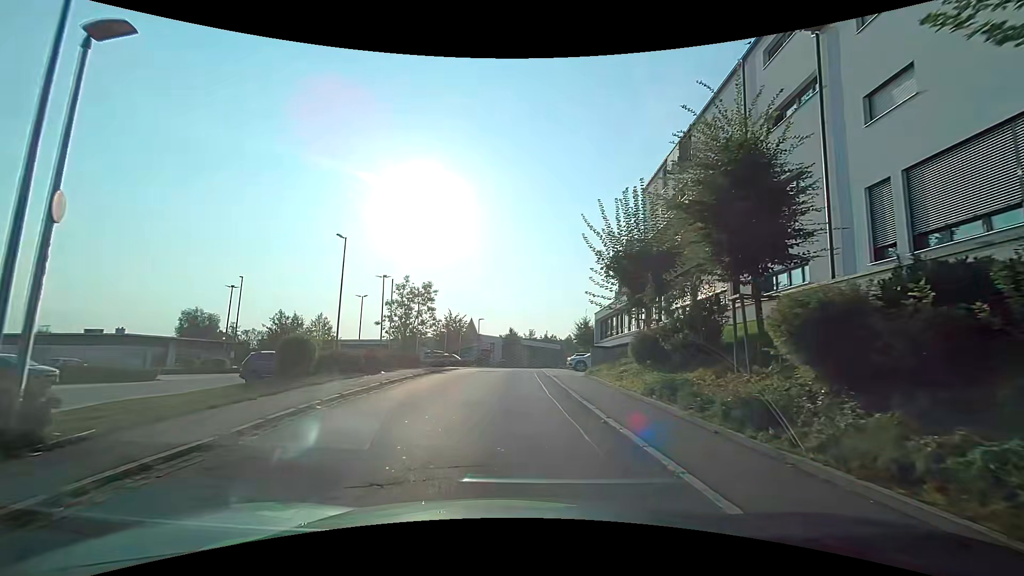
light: Day
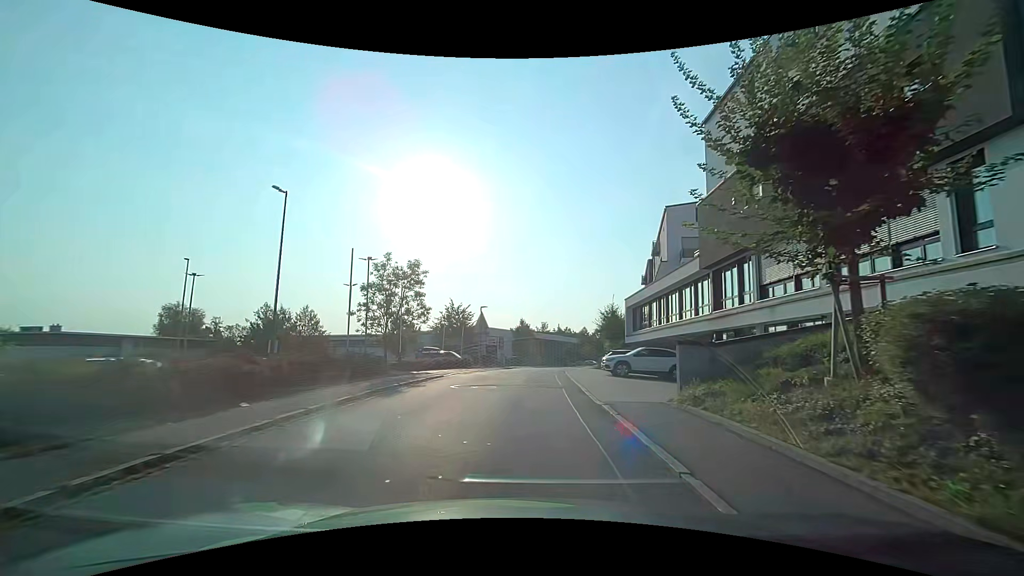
(-0.1, +11.2) m; -1°
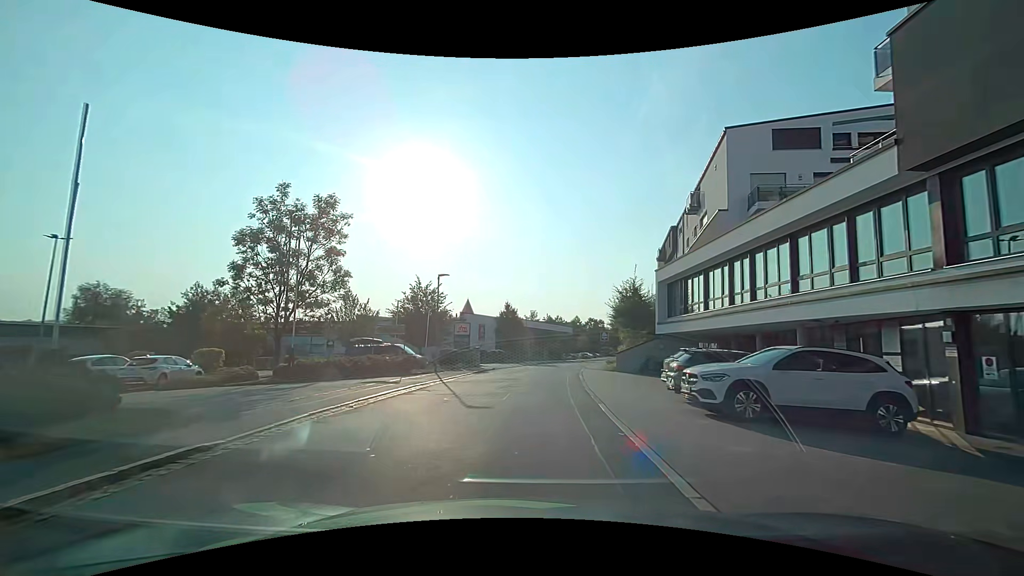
(+0.2, +15.4) m; +2°
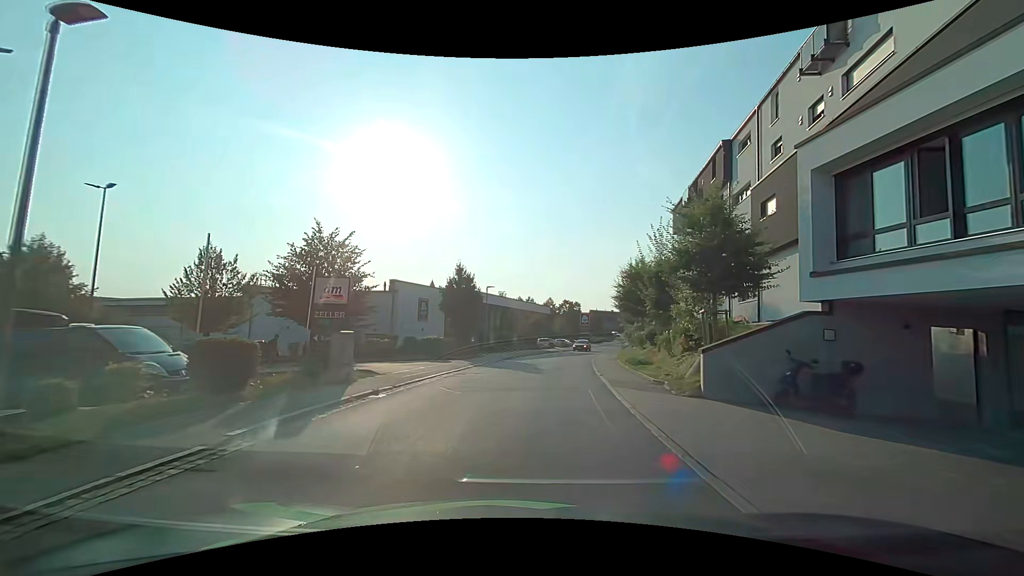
(+0.3, +20.1) m; +3°
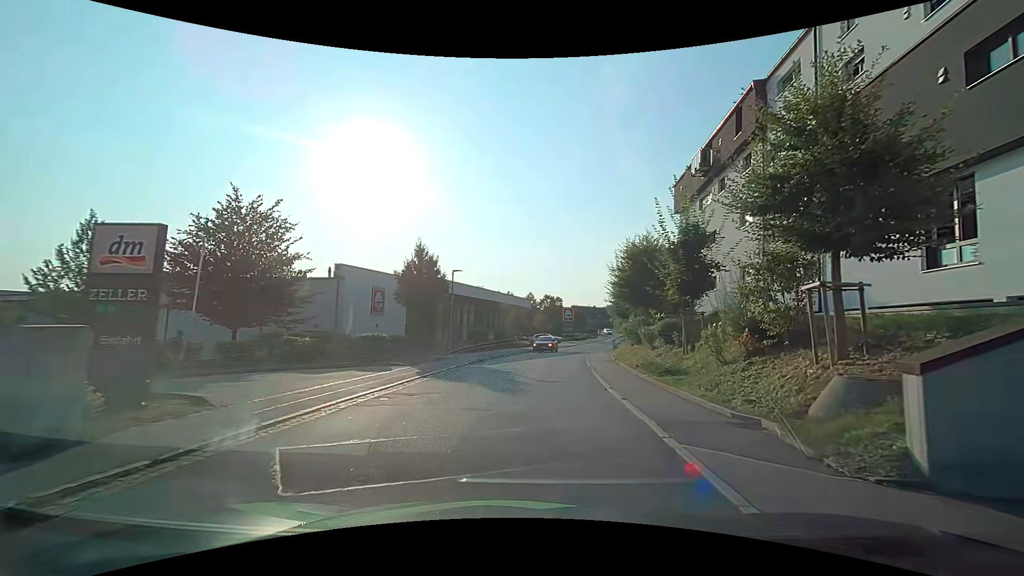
(+0.2, +7.4) m; +2°
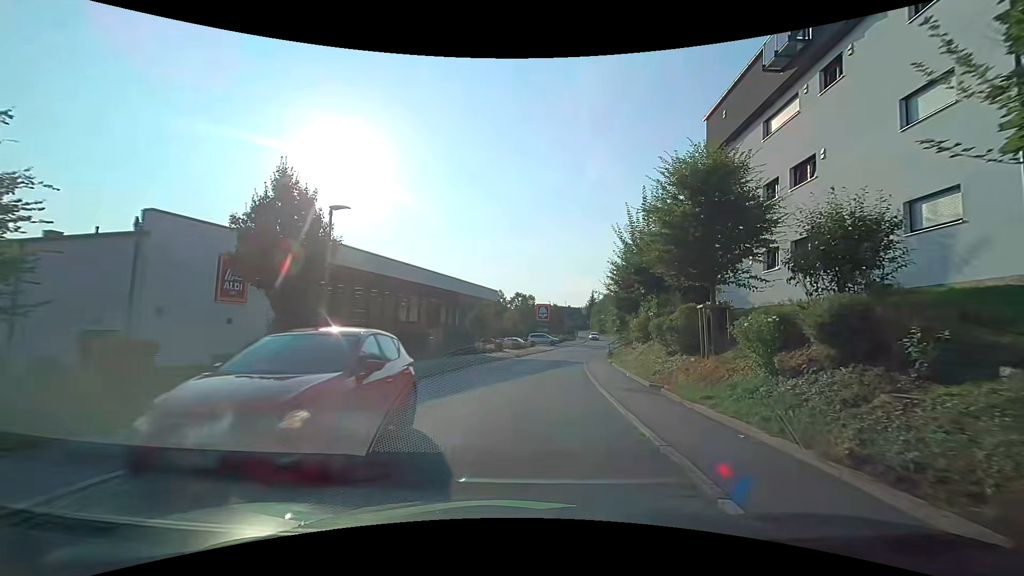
(+0.5, +14.5) m; +3°
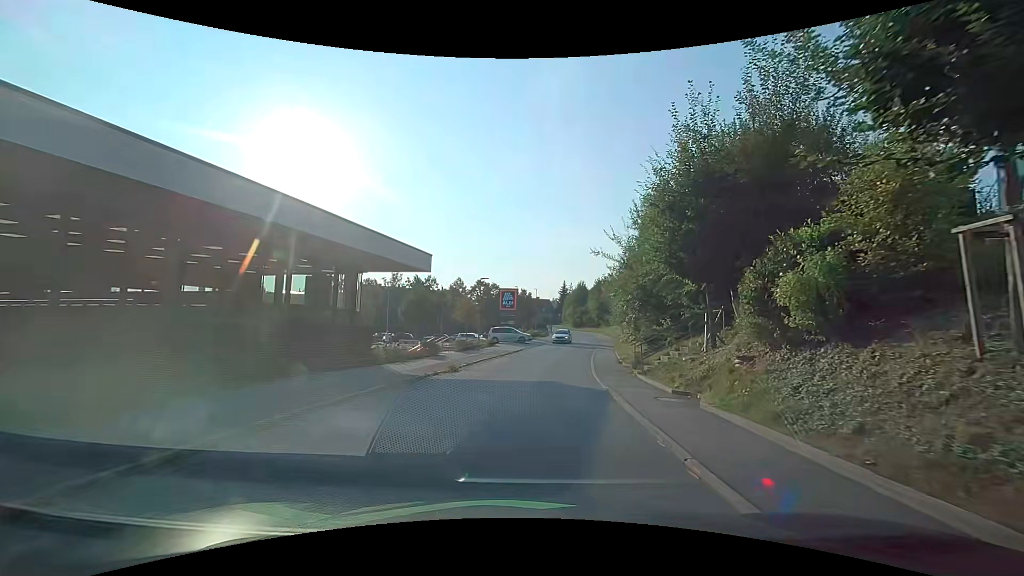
(+0.6, +19.1) m; +4°
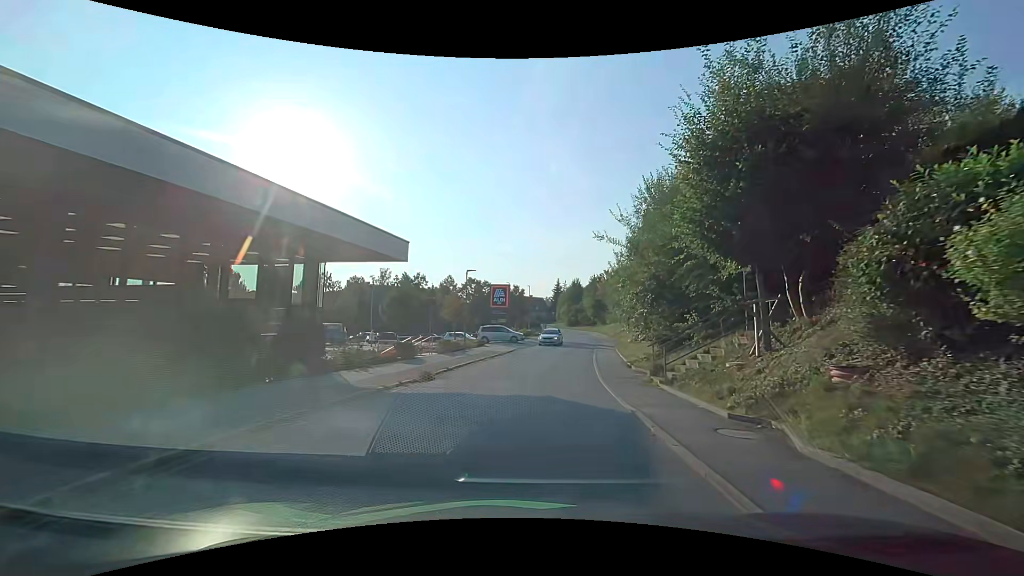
(0.0, +3.9) m; 0°
